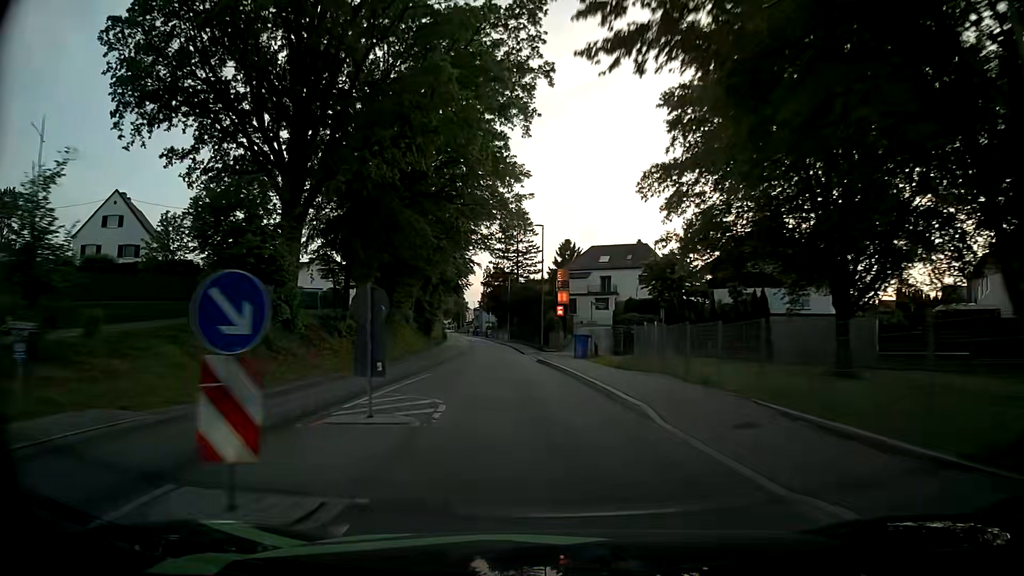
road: tertiary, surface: asphalt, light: Day
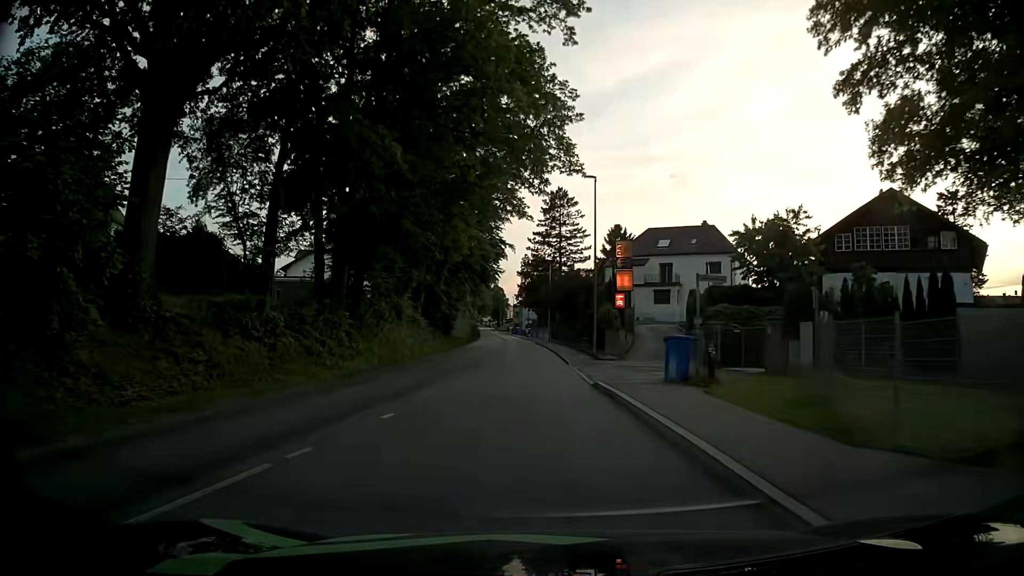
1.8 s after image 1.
(-0.3, +13.8) m; -3°
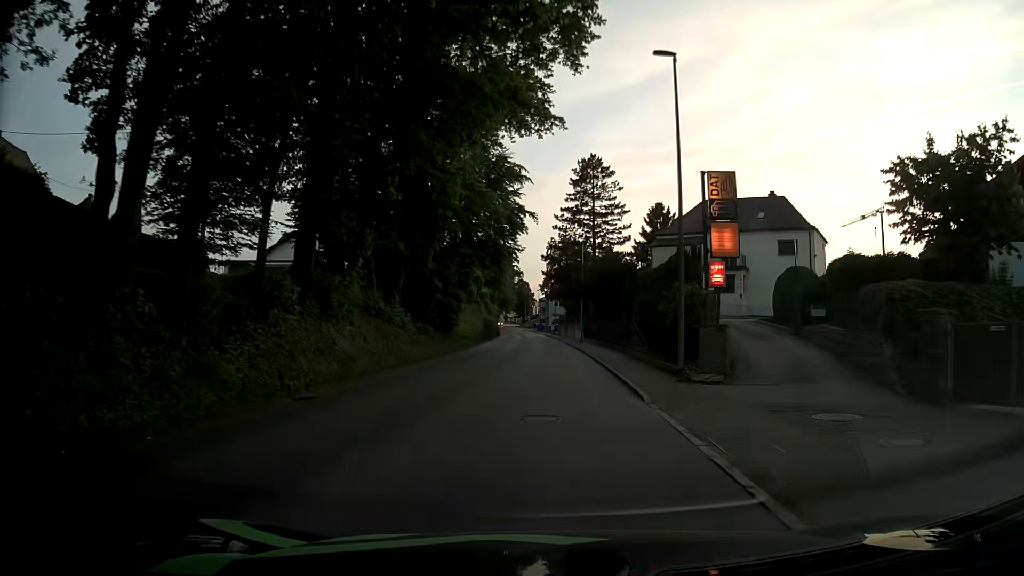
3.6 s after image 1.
(-0.4, +14.1) m; -2°
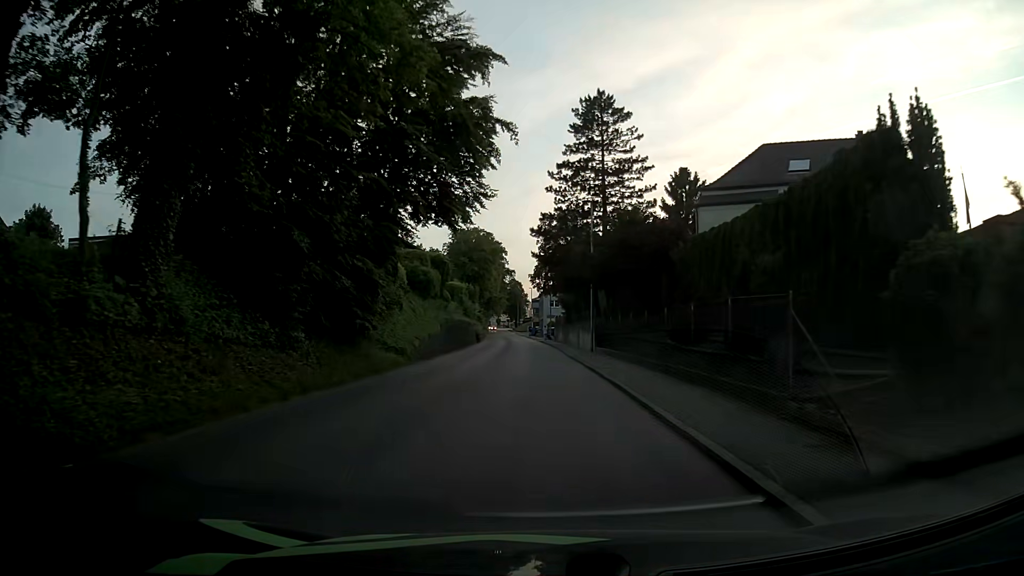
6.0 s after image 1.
(+0.1, +19.1) m; 0°
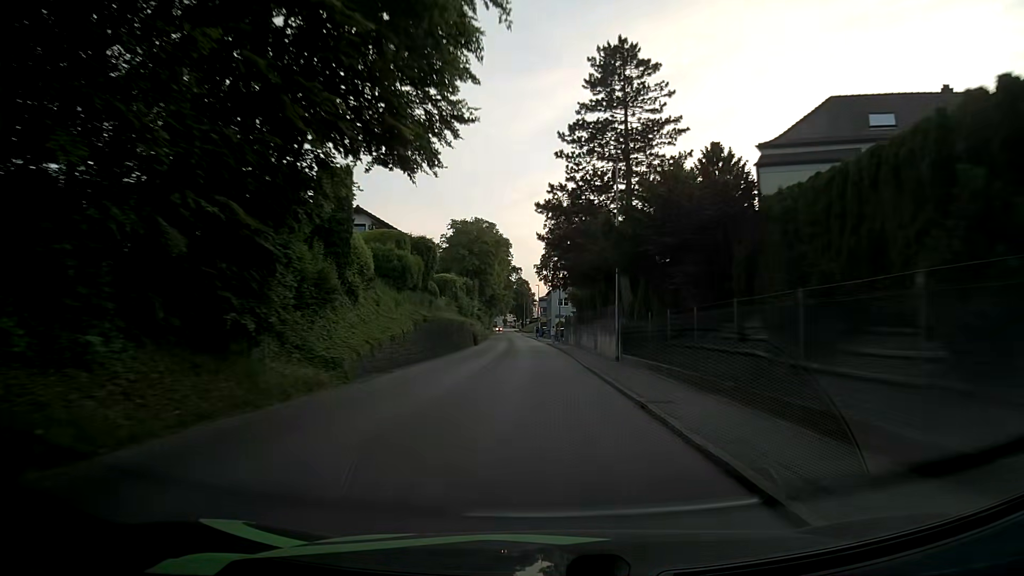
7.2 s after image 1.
(-0.2, +9.5) m; -1°
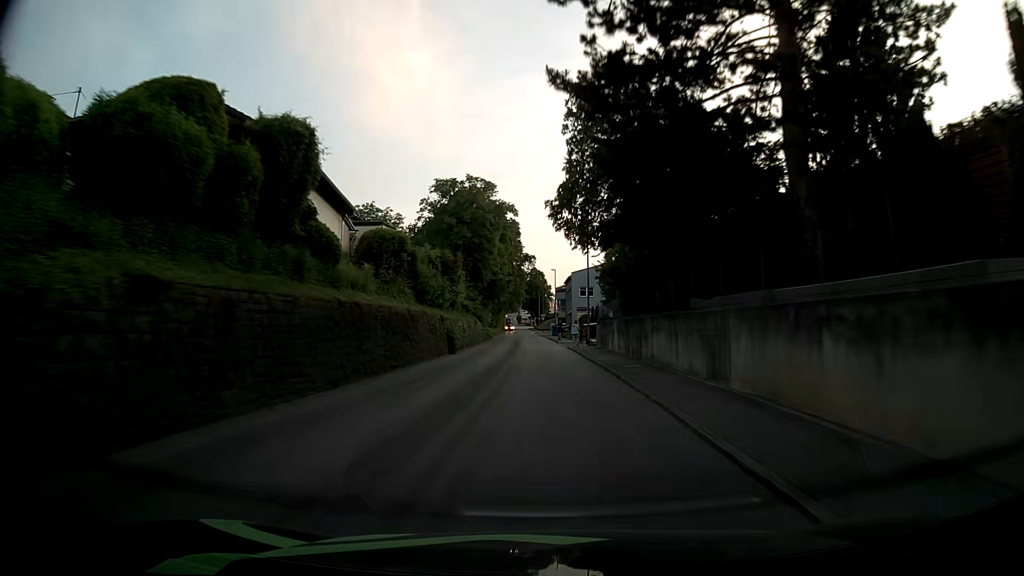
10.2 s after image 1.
(-0.5, +24.0) m; -2°
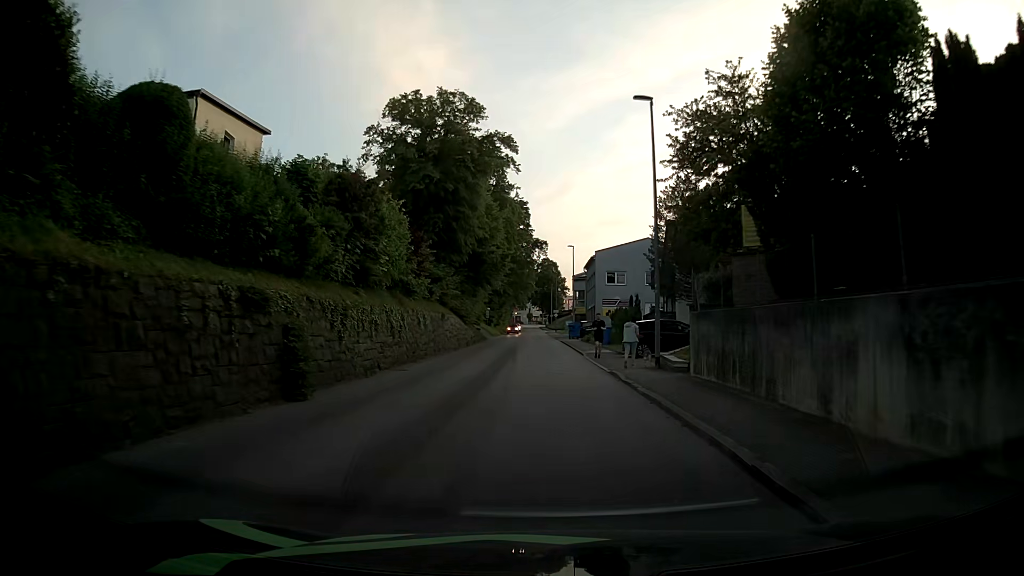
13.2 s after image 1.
(-0.3, +24.1) m; -2°
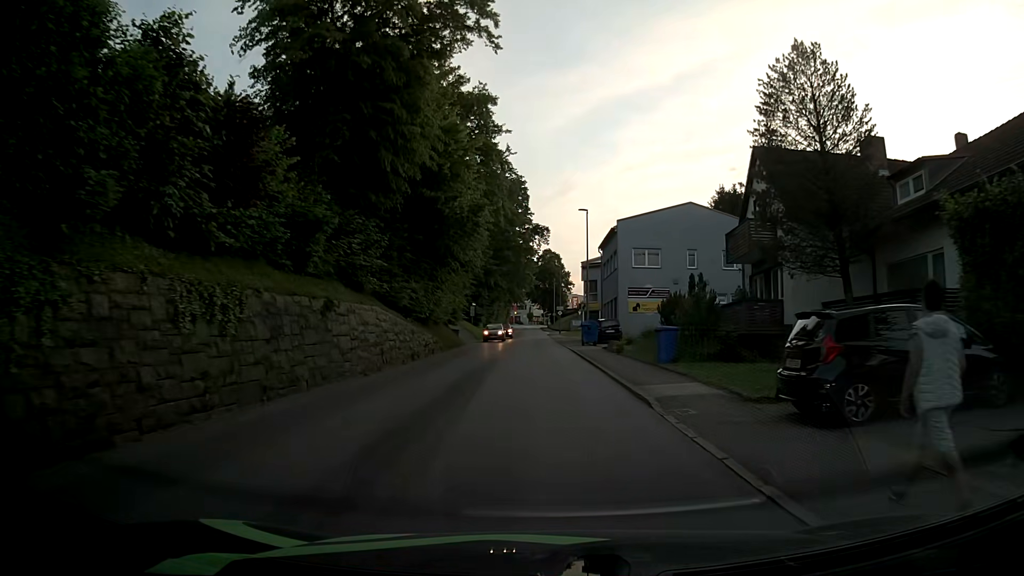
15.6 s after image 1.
(0.0, +19.2) m; 0°
(0, +10) (0, +20) (0, +30) (0, +40) (0, +50) (0, +60) (-1, +70) (-1, +80) (-1, +90) (-1, +100) m
